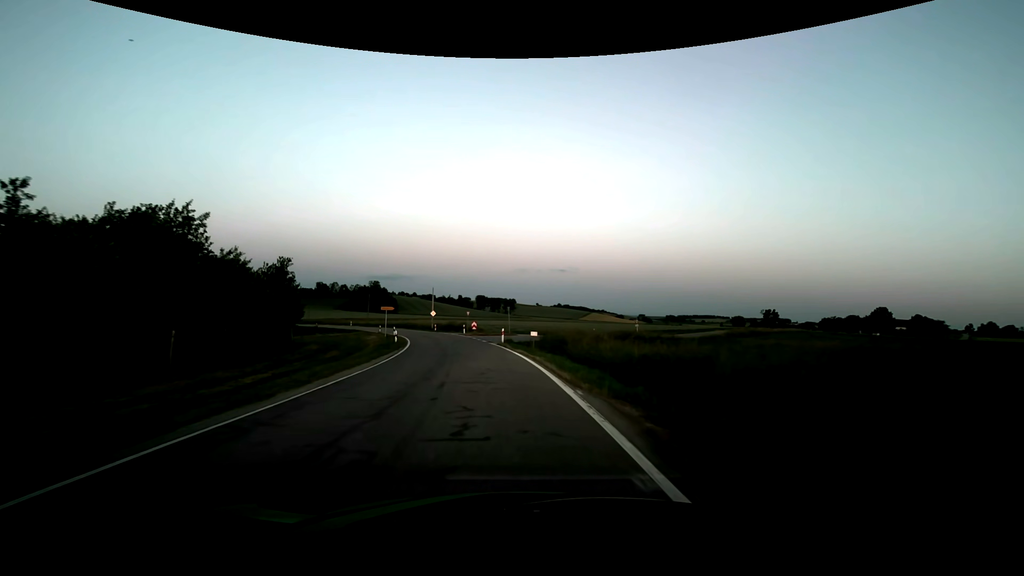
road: tertiary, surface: asphalt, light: Dusk
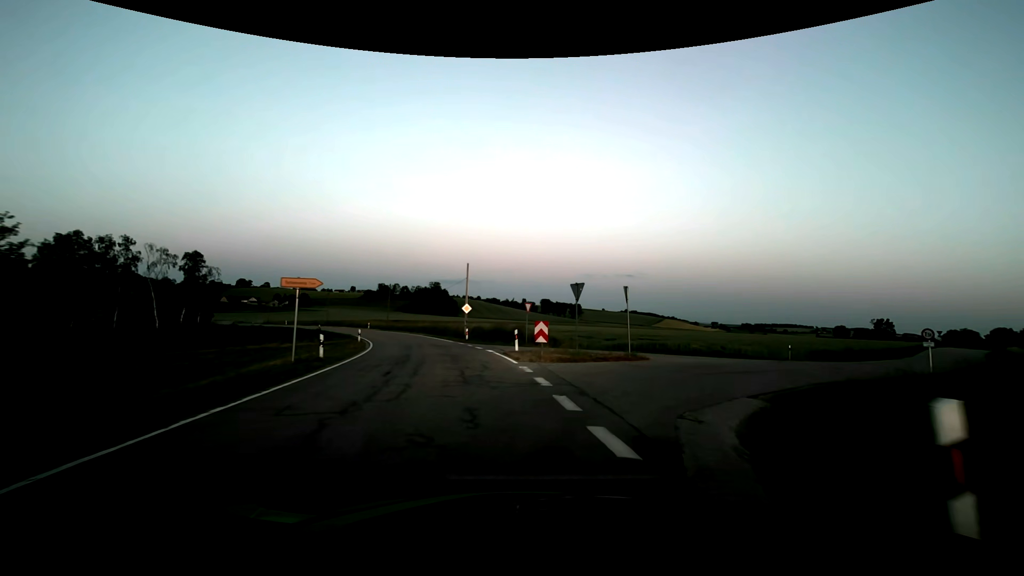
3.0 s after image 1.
(-2.6, +31.8) m; -8°
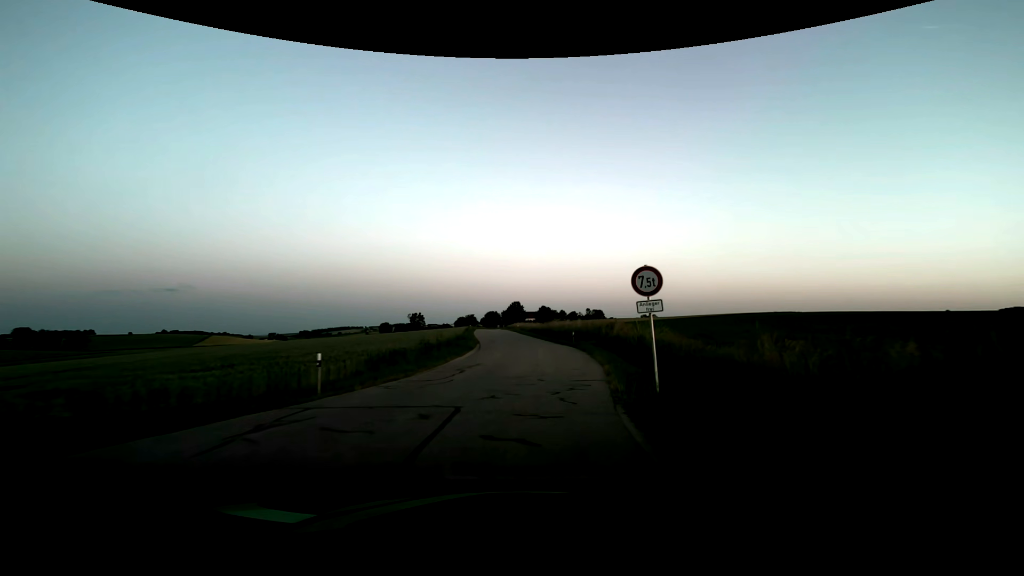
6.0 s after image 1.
(+10.6, +21.6) m; +48°
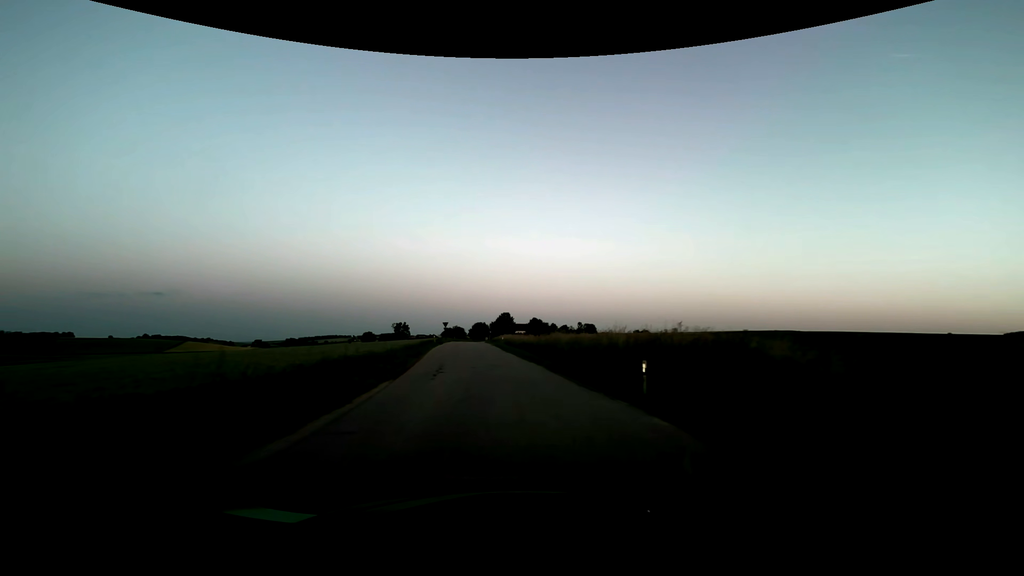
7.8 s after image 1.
(+0.4, +21.4) m; +1°
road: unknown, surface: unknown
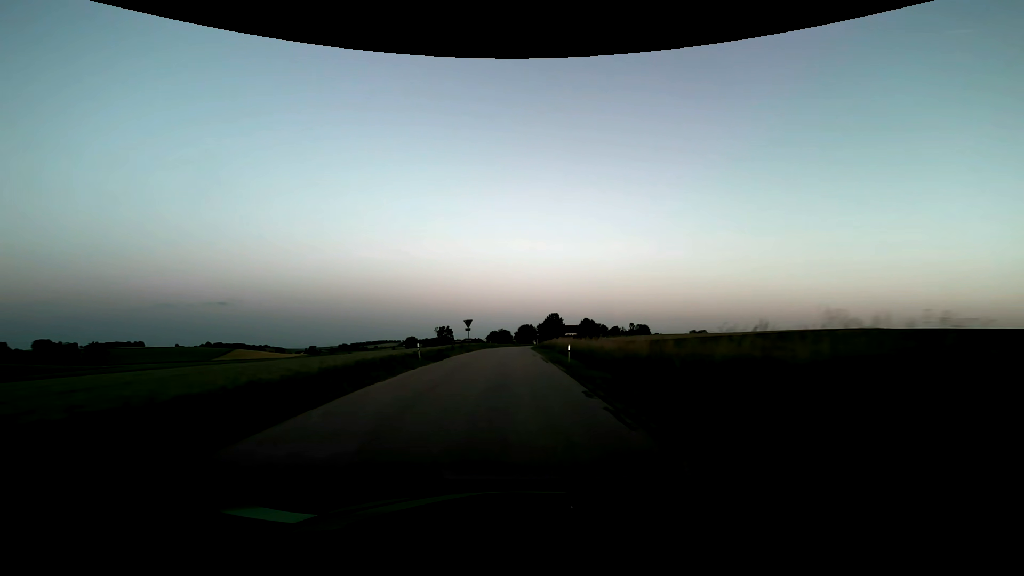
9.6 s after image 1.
(-1.5, +27.5) m; -5°
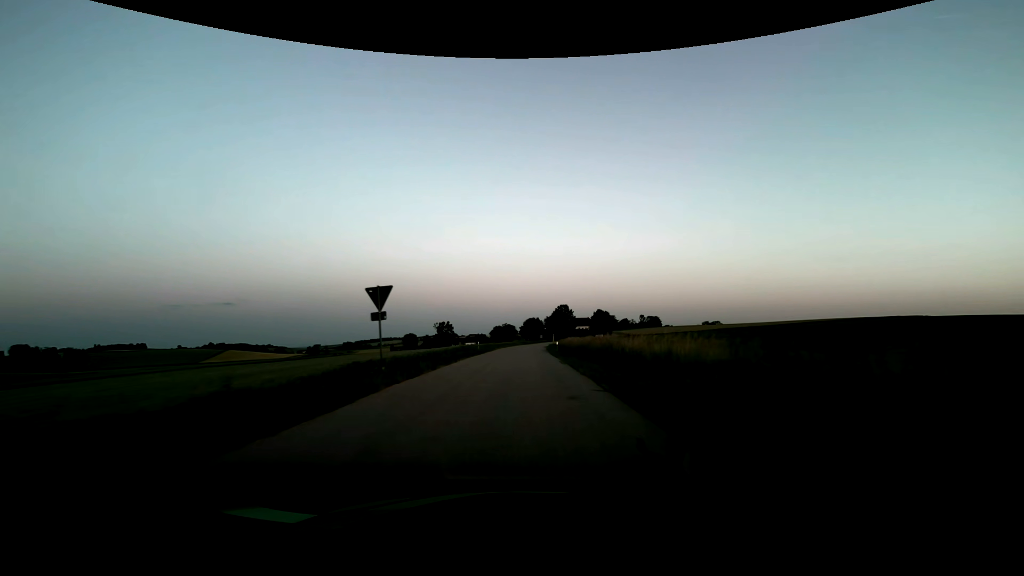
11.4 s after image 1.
(-0.3, +31.2) m; -1°
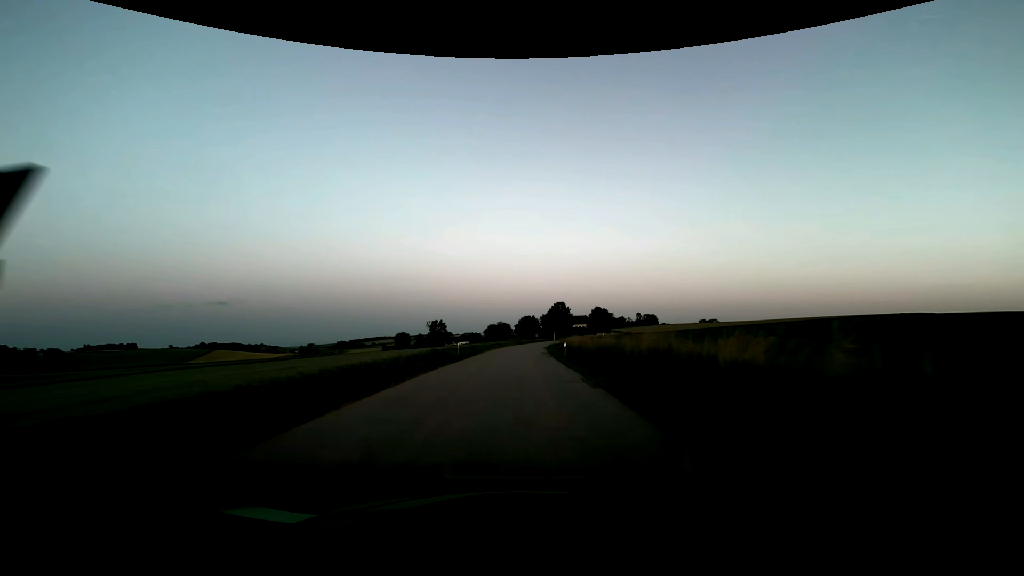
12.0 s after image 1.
(0.0, +11.0) m; +1°
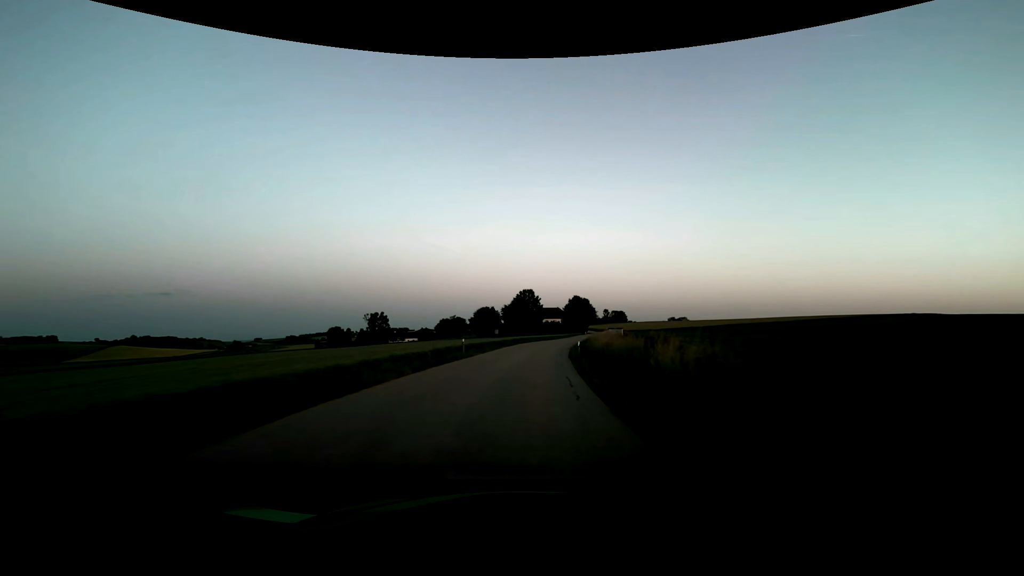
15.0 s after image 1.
(+1.8, +61.7) m; +4°
(0, +10) (+1, +20) (+2, +30) (+3, +40) (+4, +50) (+6, +60) (+7, +70) (+9, +79) (+11, +89) (+13, +99) m
